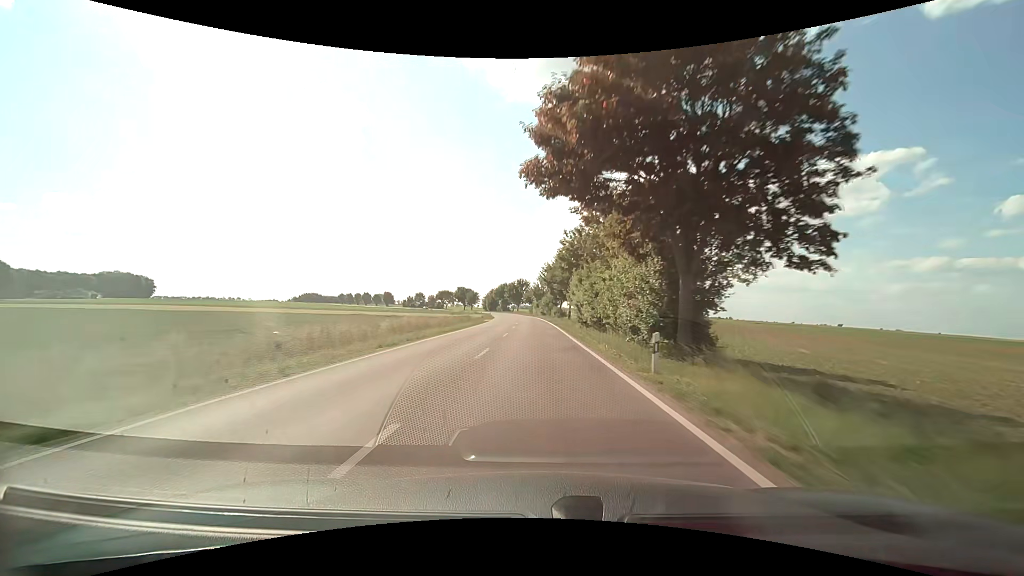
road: secondary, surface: asphalt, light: Day
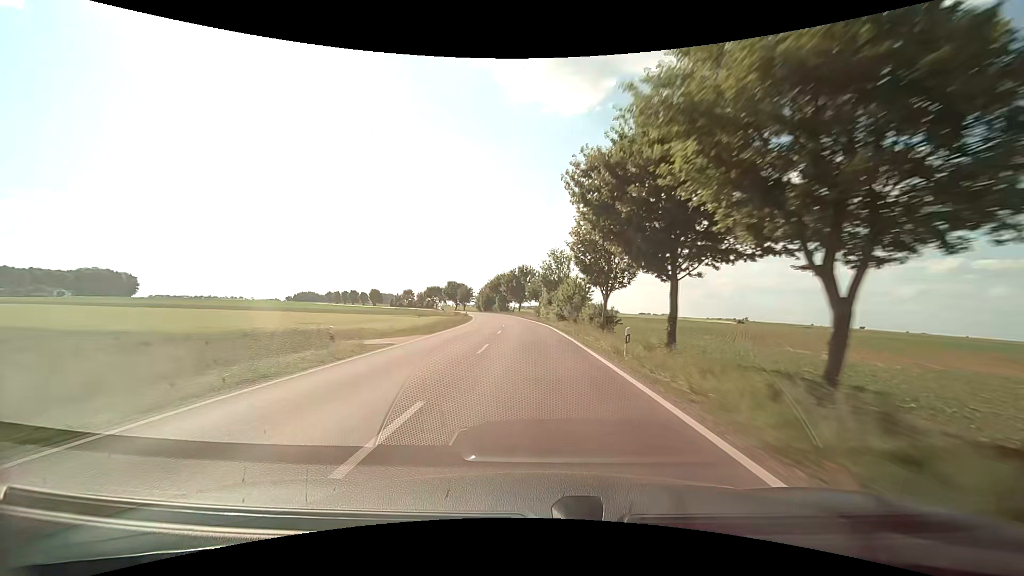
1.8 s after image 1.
(0.0, +46.8) m; 0°
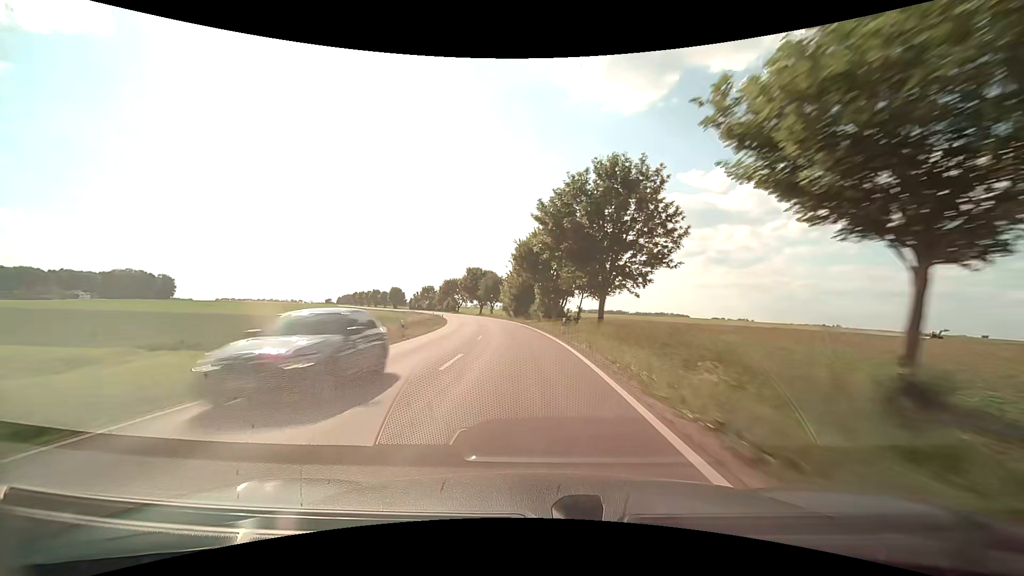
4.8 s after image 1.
(-4.1, +75.9) m; -7°
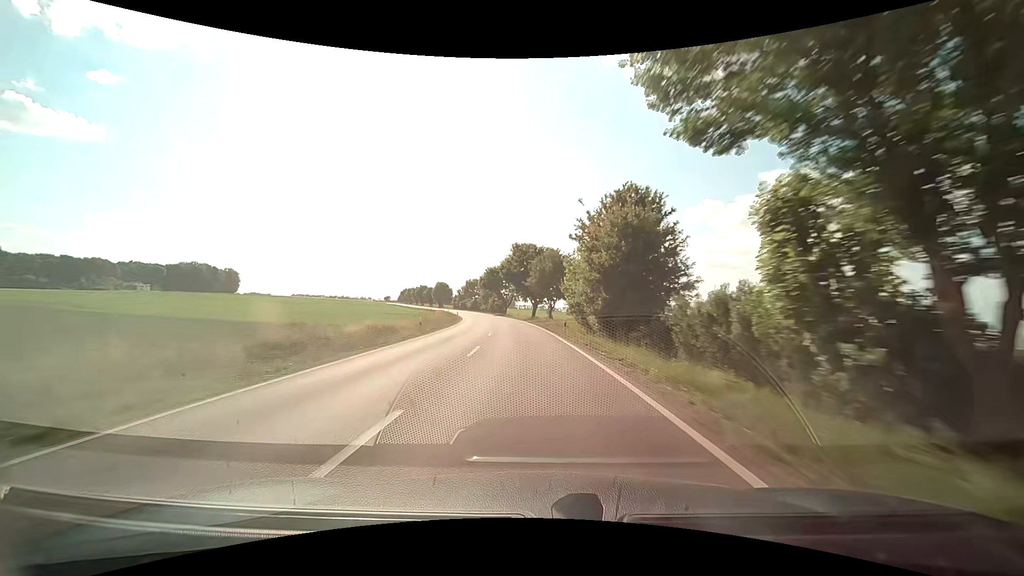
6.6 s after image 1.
(-3.0, +45.1) m; -8°
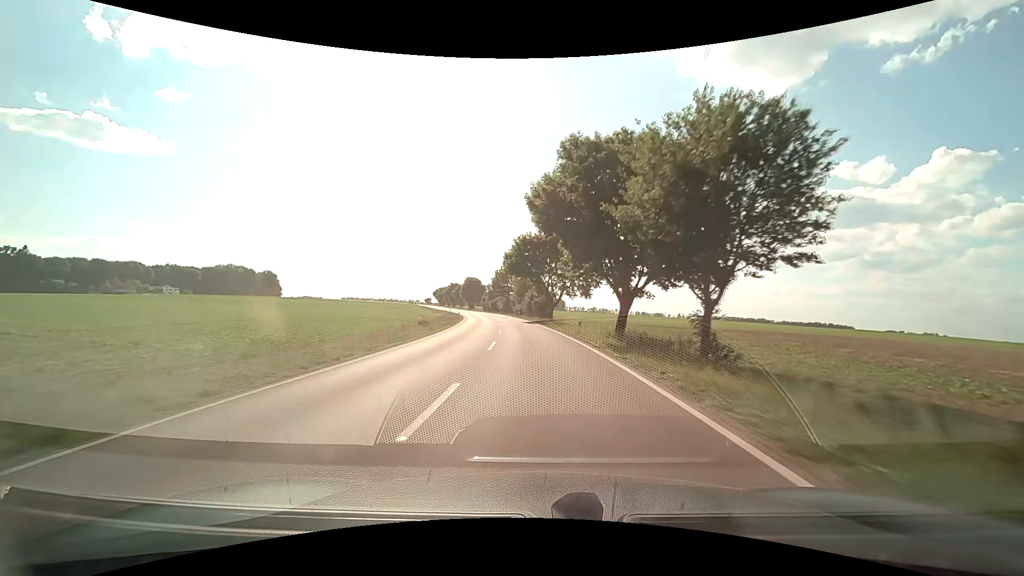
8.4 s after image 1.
(-2.3, +45.8) m; -5°
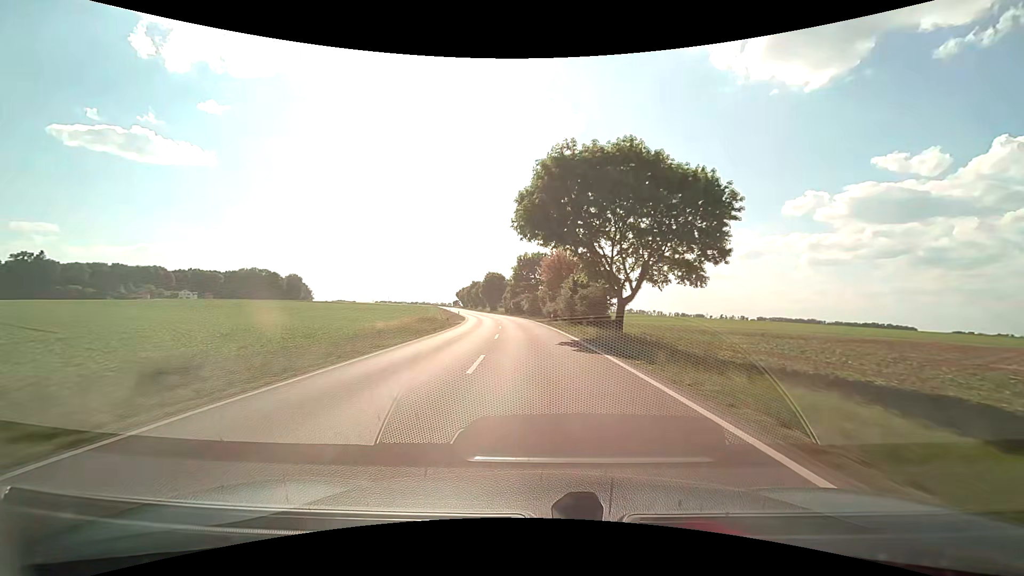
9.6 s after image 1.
(-1.0, +30.9) m; -4°
(0, +10) (0, +20) (-1, +30) (-2, +40) (-3, +50) (-4, +60) (-5, +70) (-7, +80) (-8, +89) (-10, +99) m
